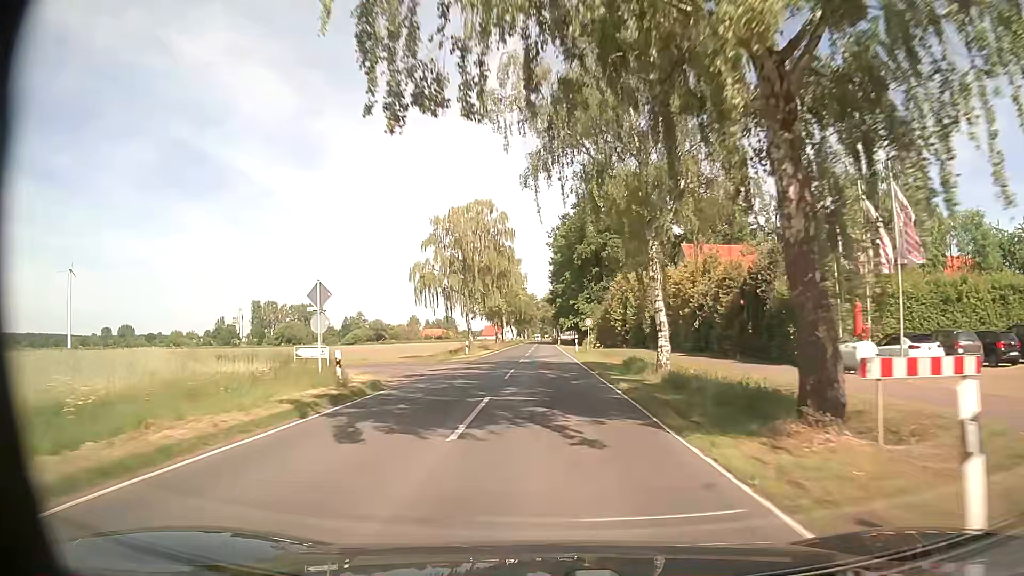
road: secondary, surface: asphalt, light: Day
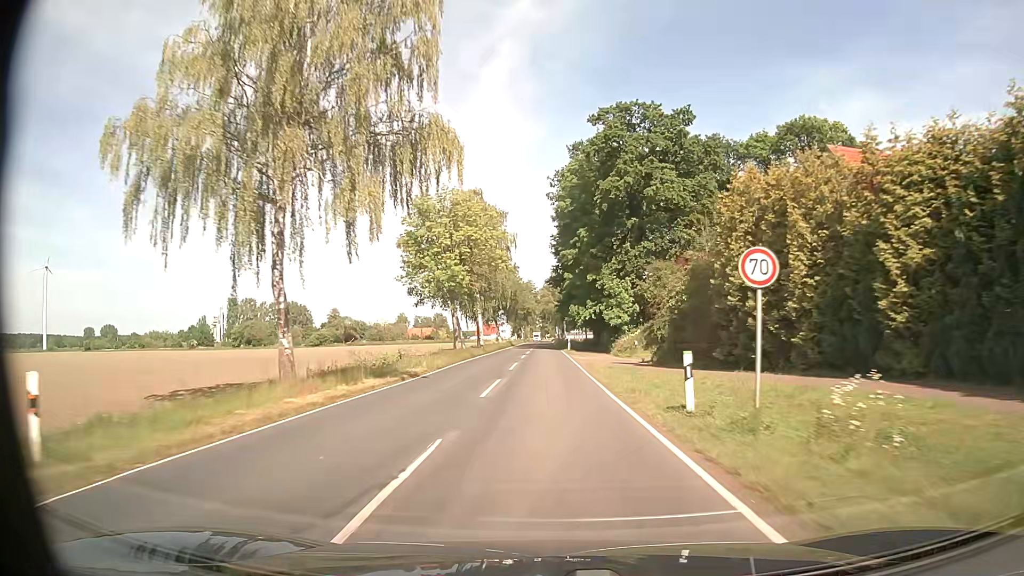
(0.0, +41.8) m; 0°
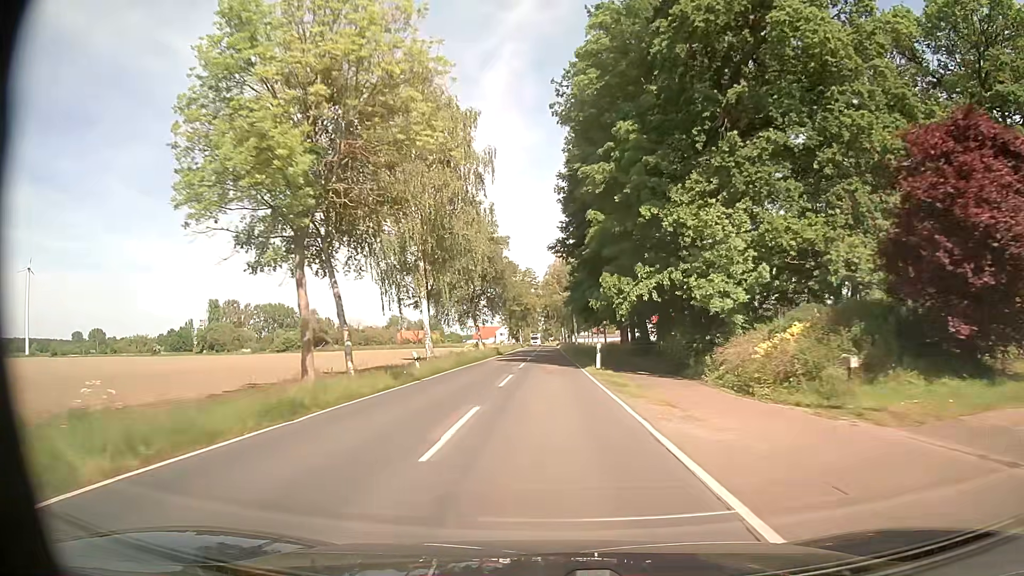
(-0.1, +31.8) m; -1°
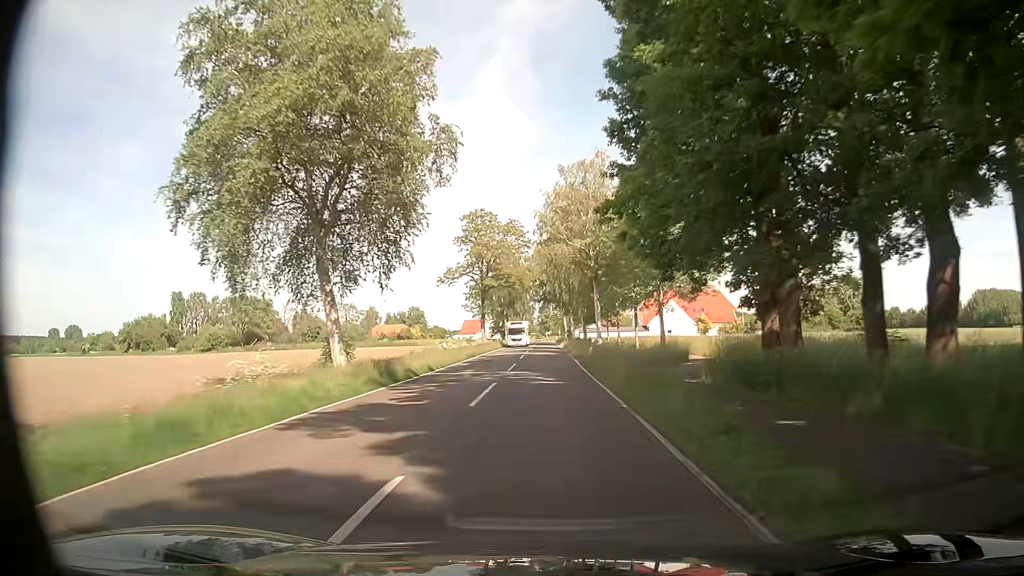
(+0.3, +42.7) m; +1°
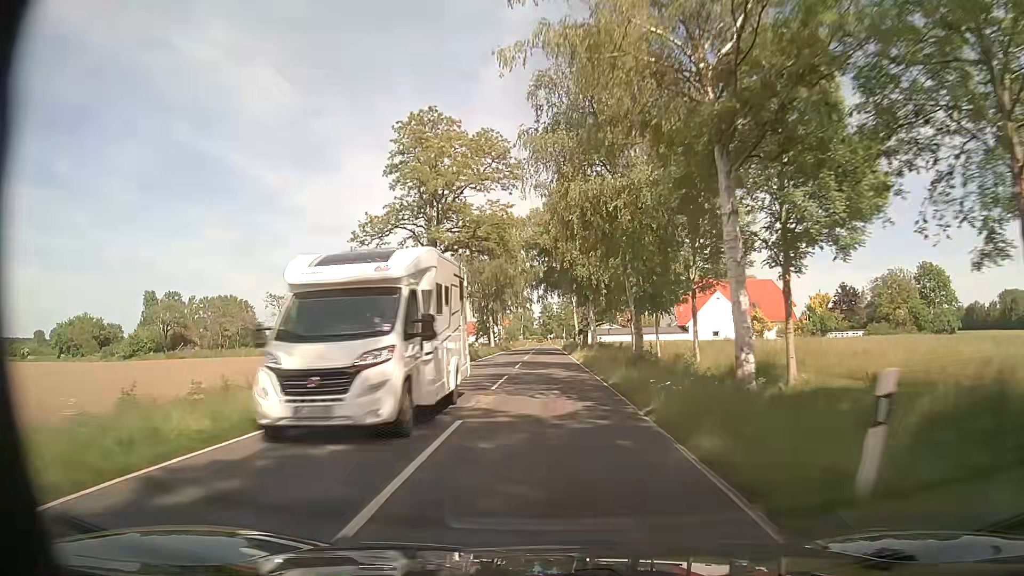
(-0.1, +32.2) m; 0°
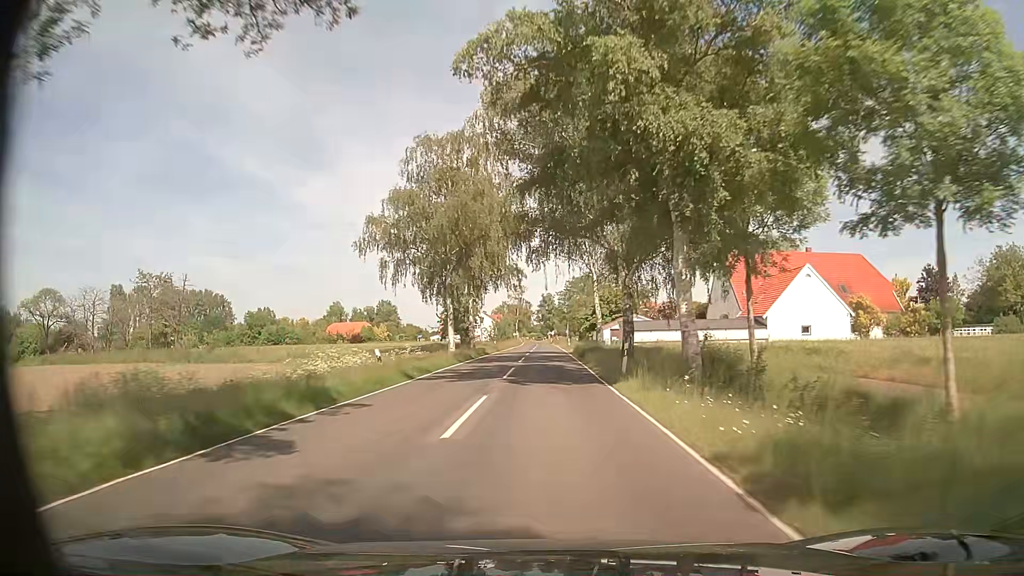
(0.0, +32.2) m; 0°
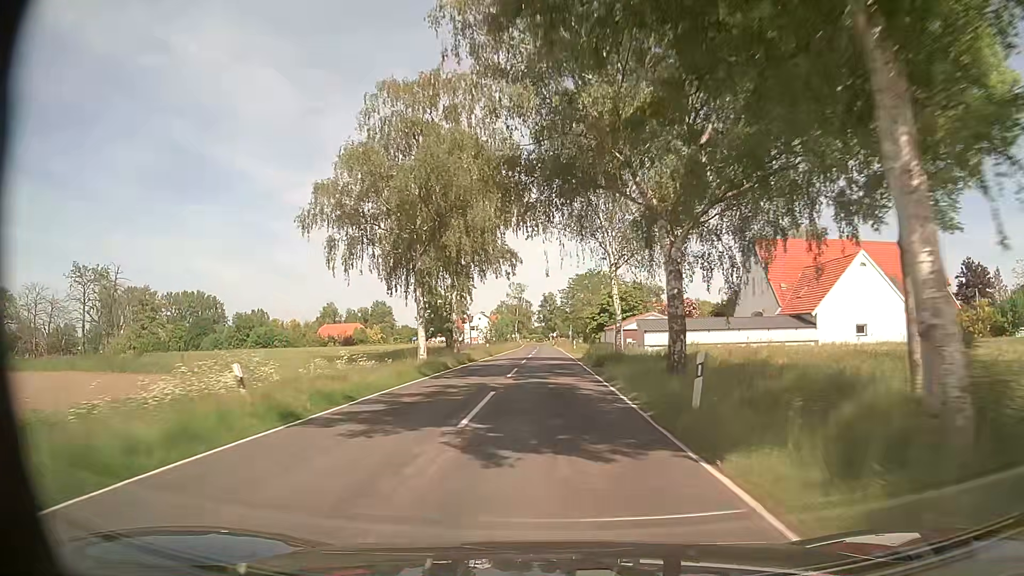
(0.0, +10.7) m; 0°
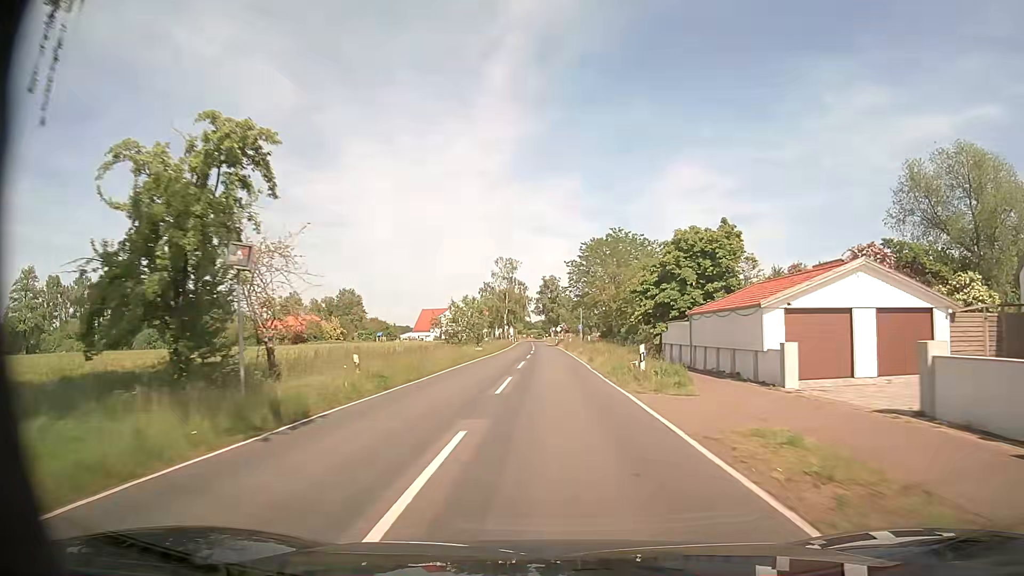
(+0.2, +42.9) m; 0°
(0, +10) (0, +20) (0, +30) (0, +40) (0, +50) (0, +60) (0, +70) (0, +80) (-1, +90) (-1, +100) m
